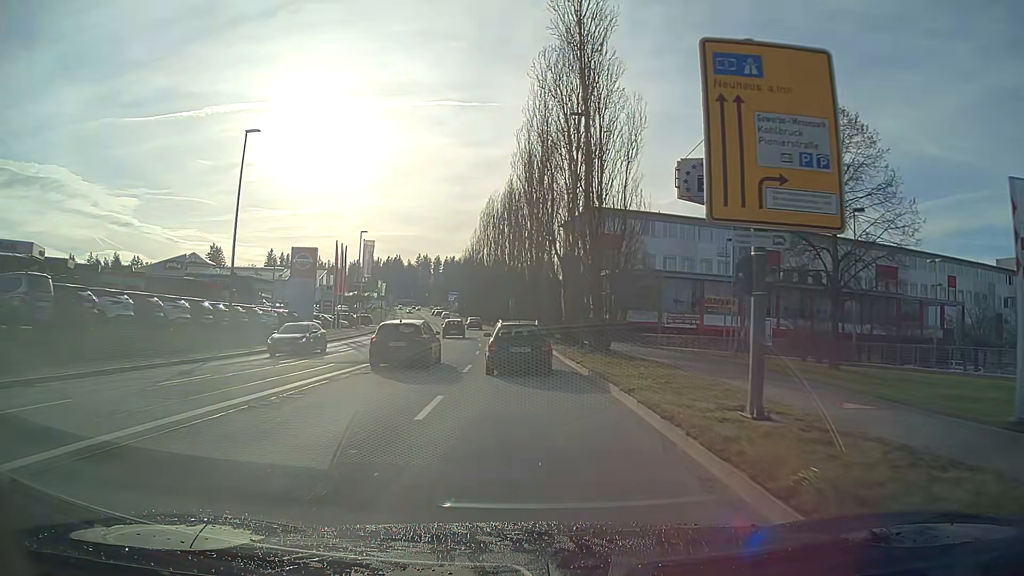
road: tertiary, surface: asphalt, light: Day
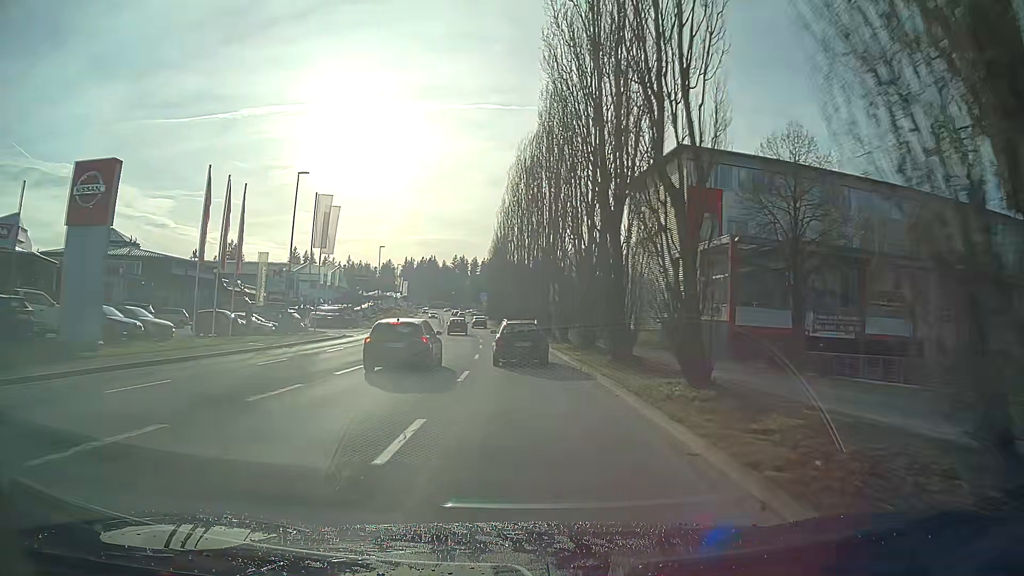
(-1.0, +30.7) m; -4°
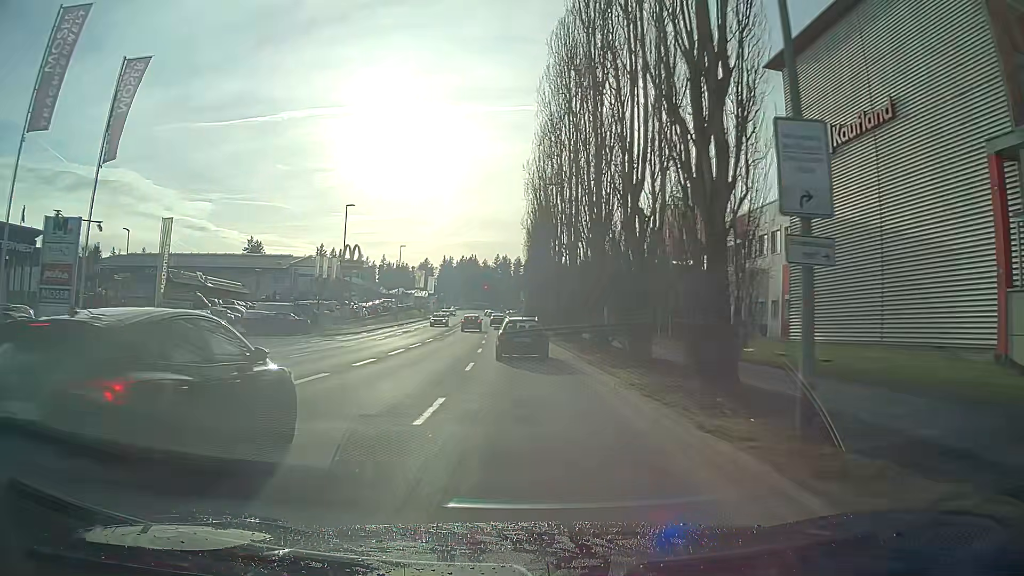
(-0.9, +34.3) m; -4°
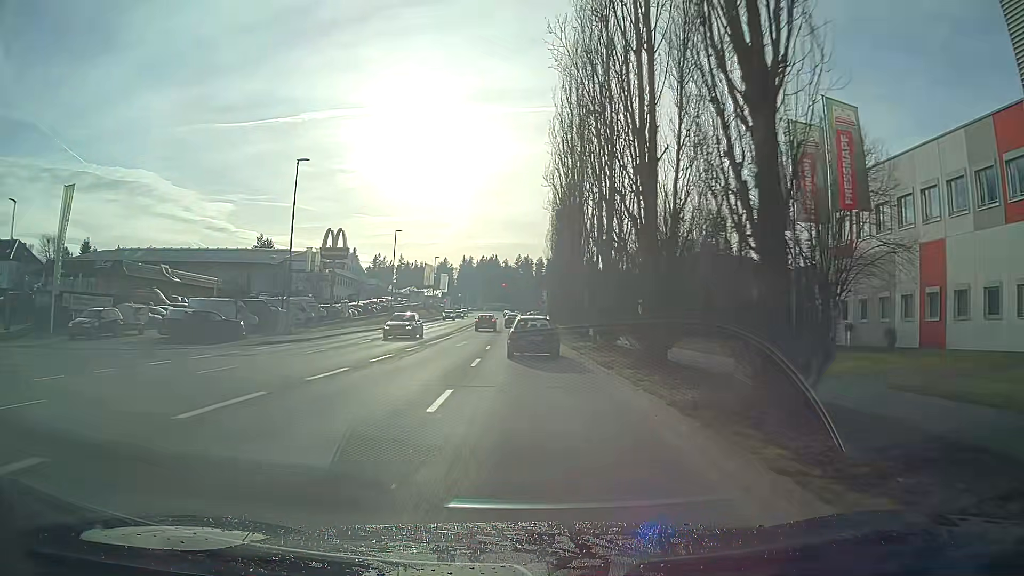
(-0.4, +17.1) m; -2°
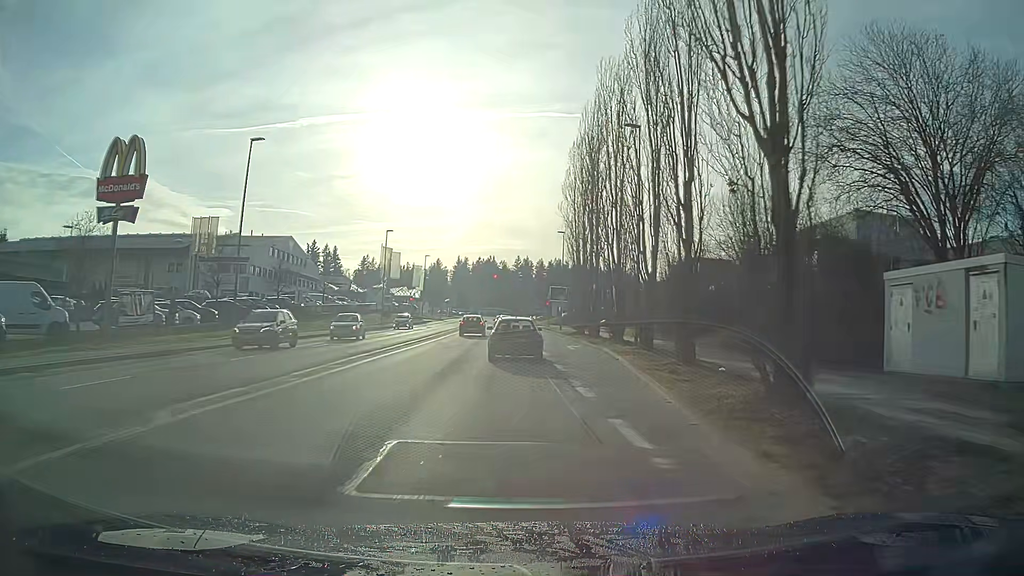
(-0.1, +41.2) m; +1°
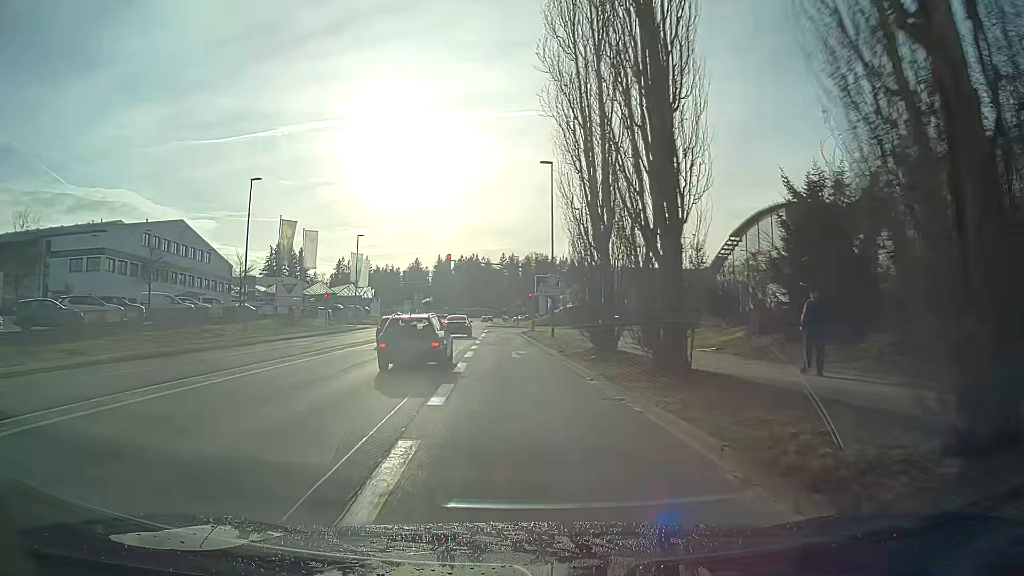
(+0.5, +32.0) m; -1°
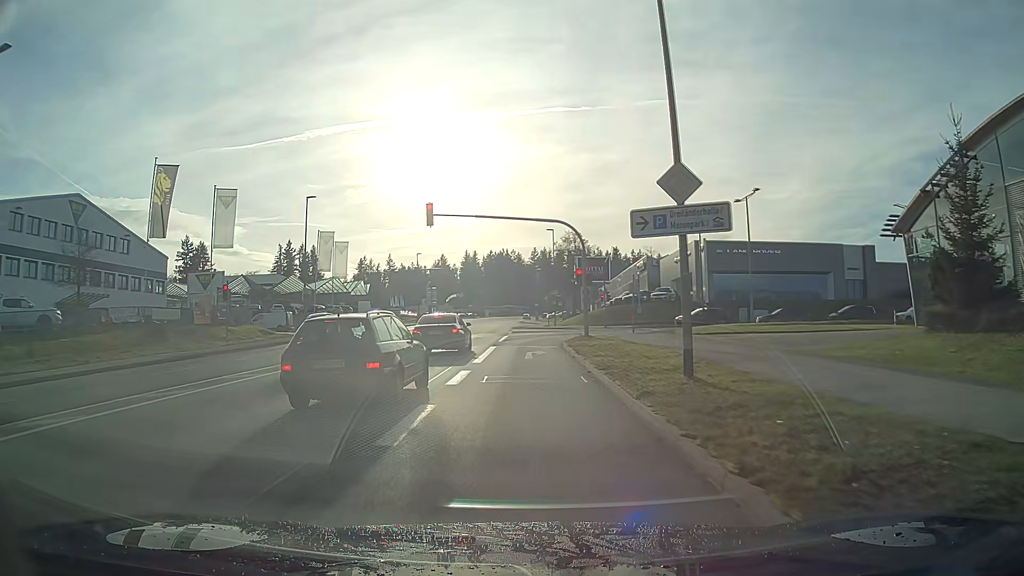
(-0.4, +27.0) m; -1°
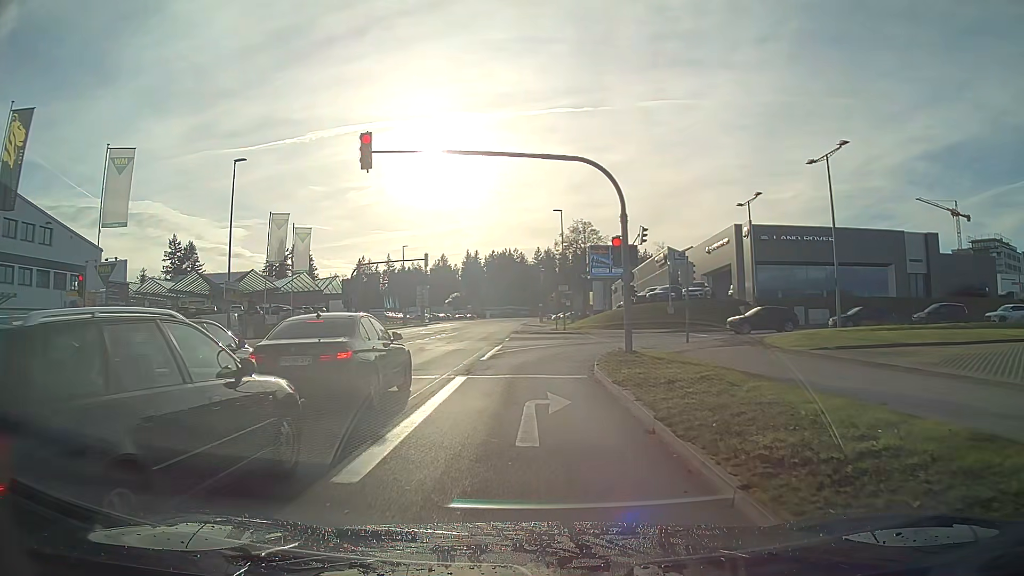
(-0.1, +13.1) m; 0°
